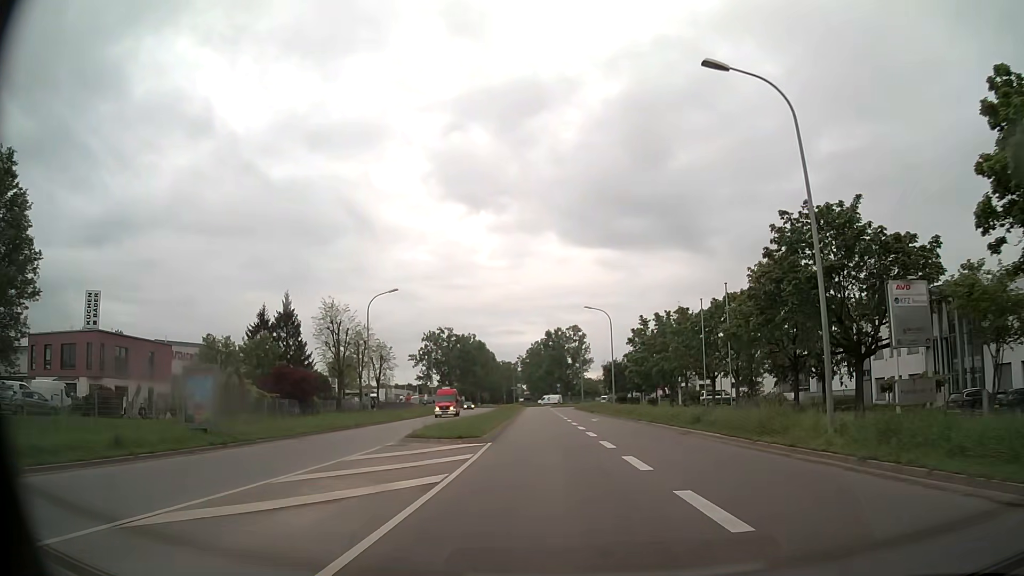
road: secondary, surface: asphalt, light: Day
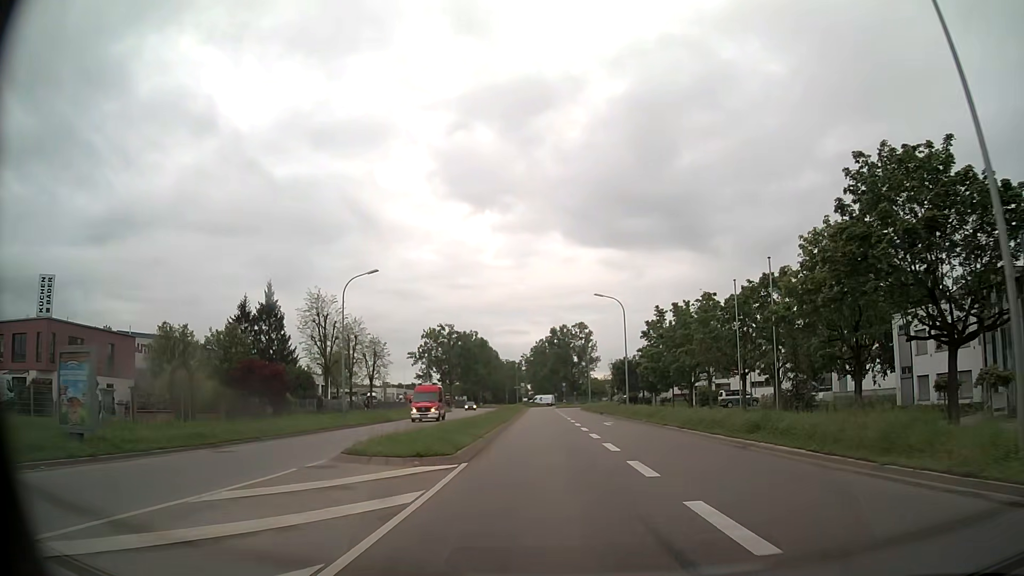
(0.0, +6.9) m; 0°
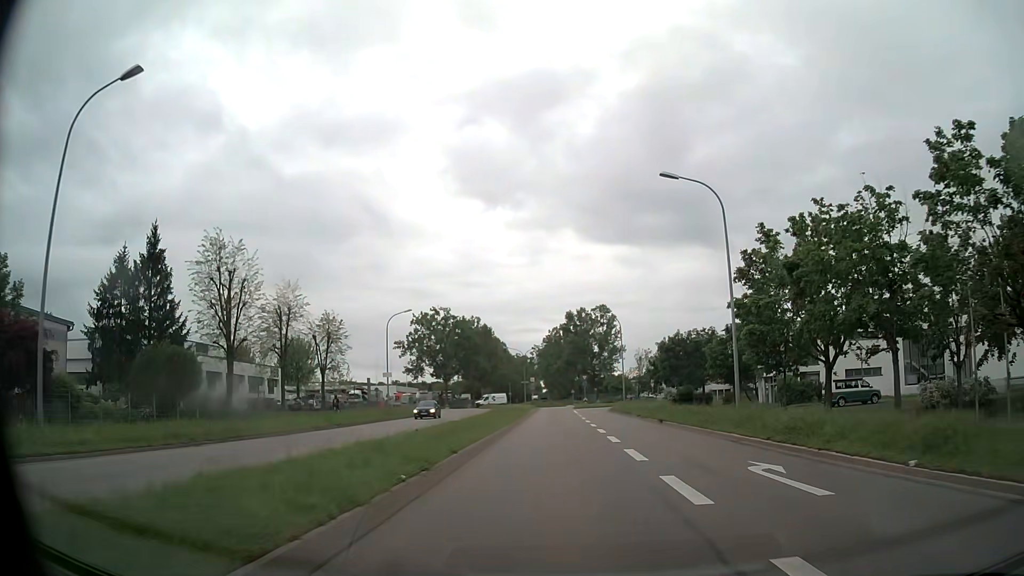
(-0.4, +27.3) m; -1°
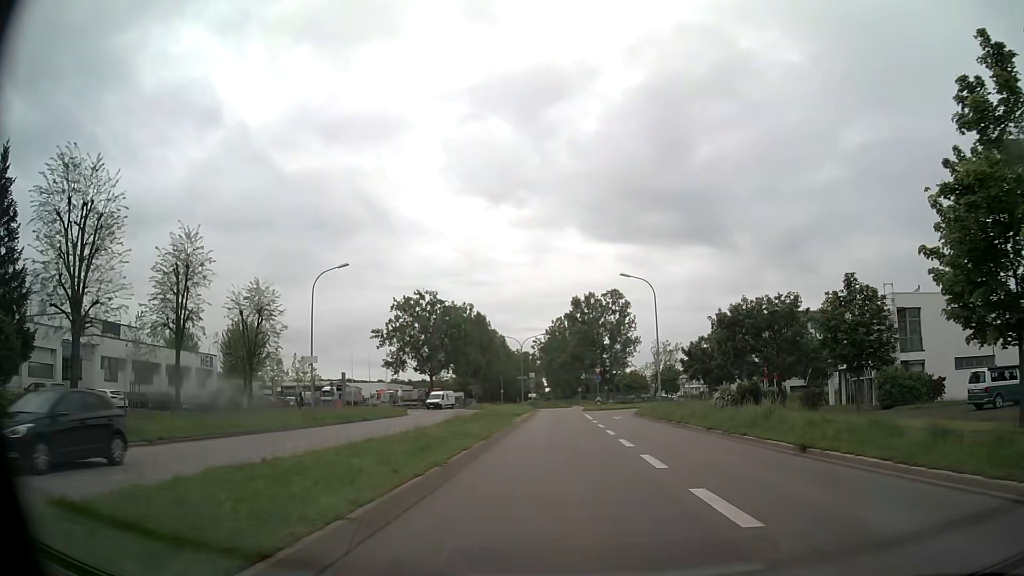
(-0.1, +19.5) m; 0°
